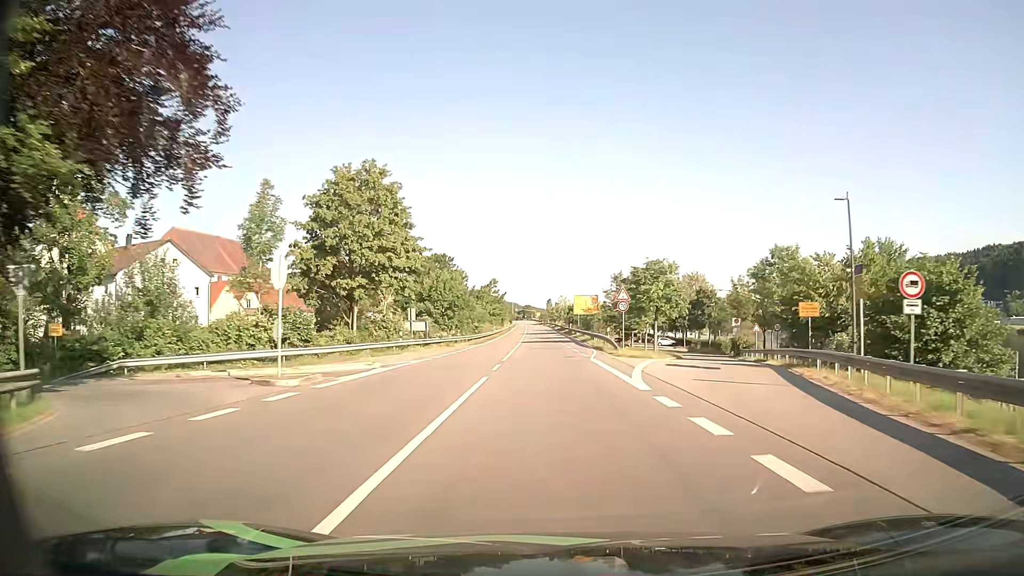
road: primary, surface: asphalt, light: Day
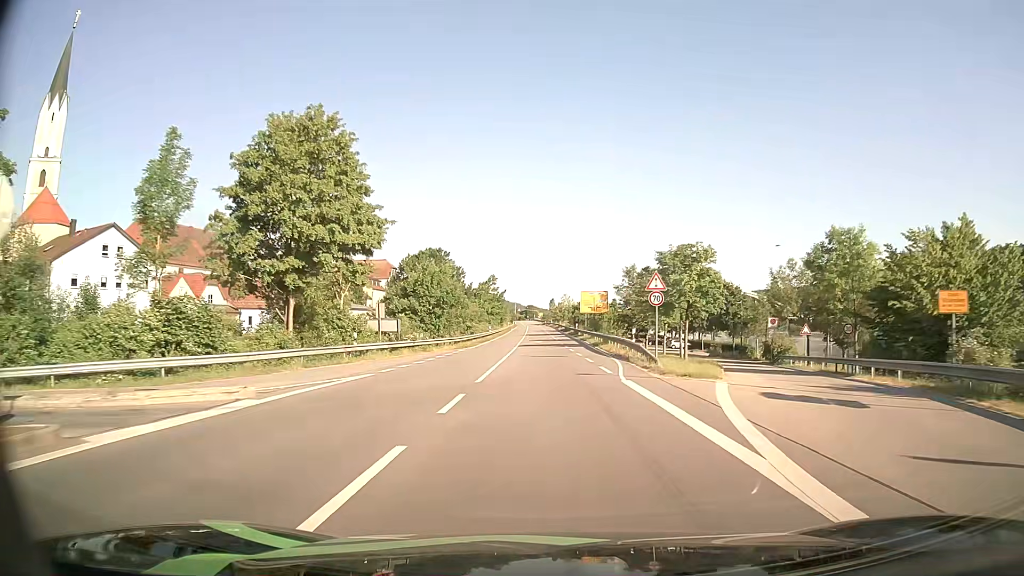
(0.0, +10.8) m; 0°
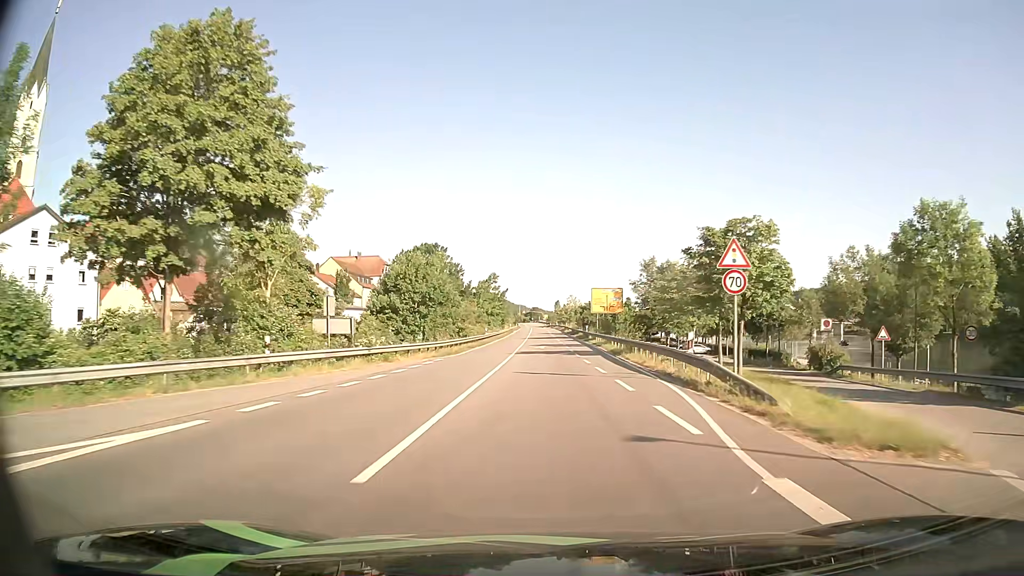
(0.0, +10.9) m; 0°
(0, +10) (0, +20) (0, +30) (0, +40) (0, +50) (0, +60) (-1, +70) (-1, +80) (-1, +90) (-1, +100) m
